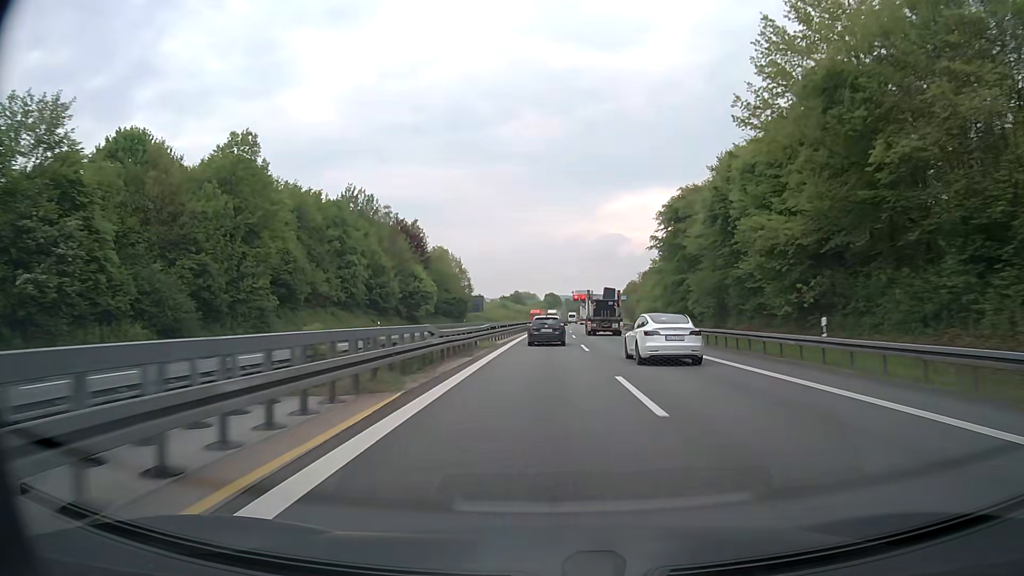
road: motorway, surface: asphalt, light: Day
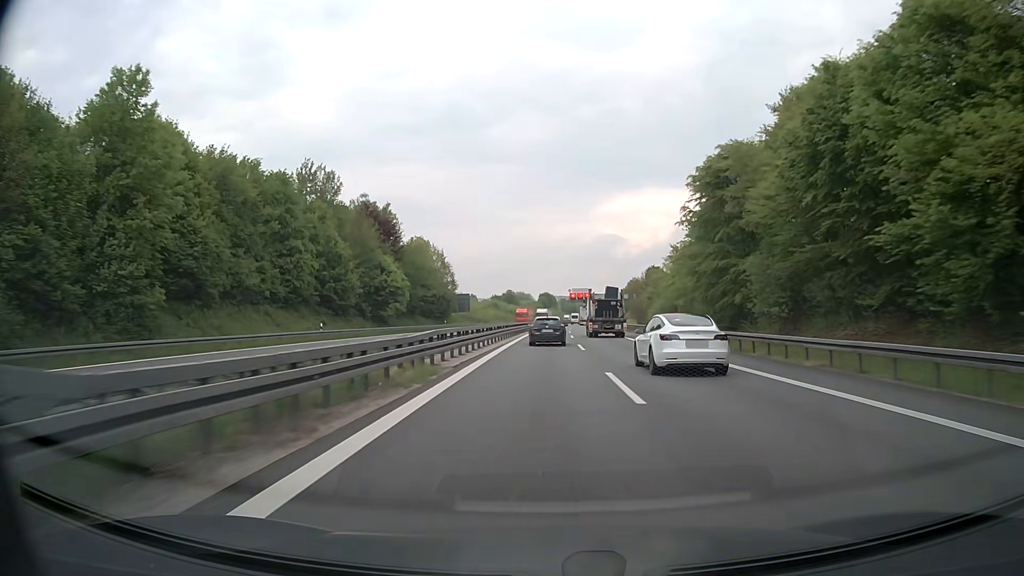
(+0.1, +16.6) m; +1°
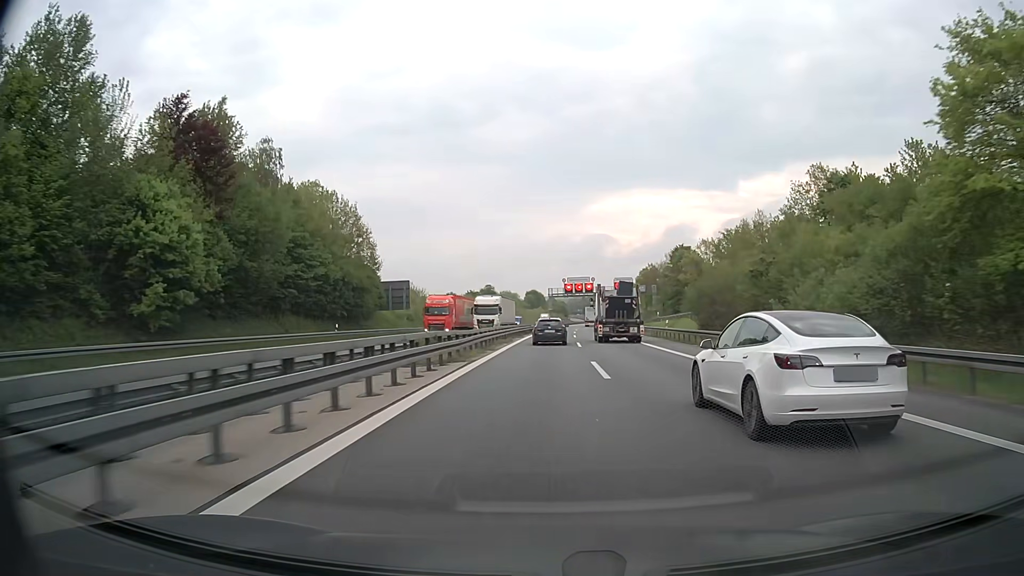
(+0.5, +49.5) m; +1°
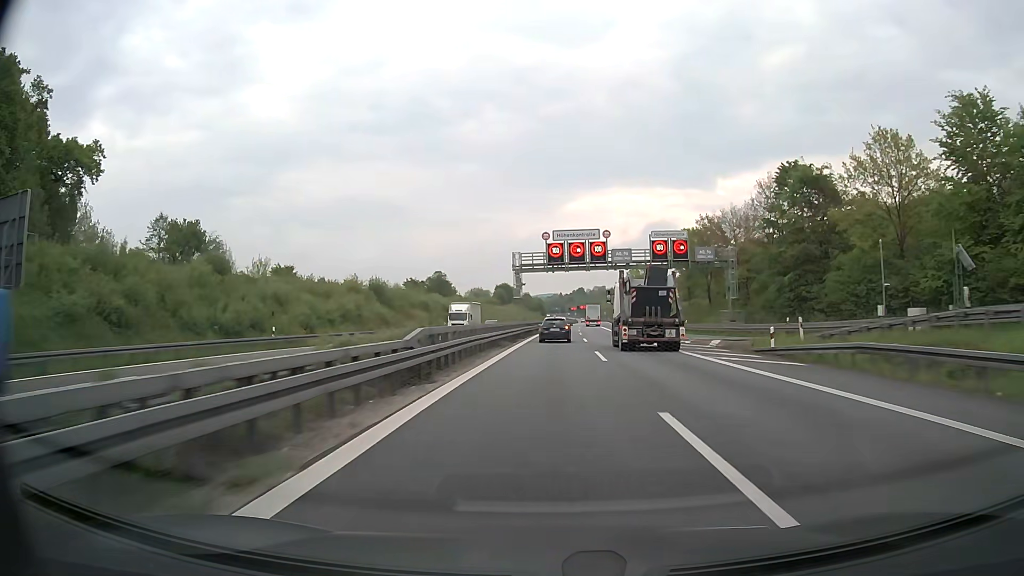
(+1.1, +66.1) m; +2°
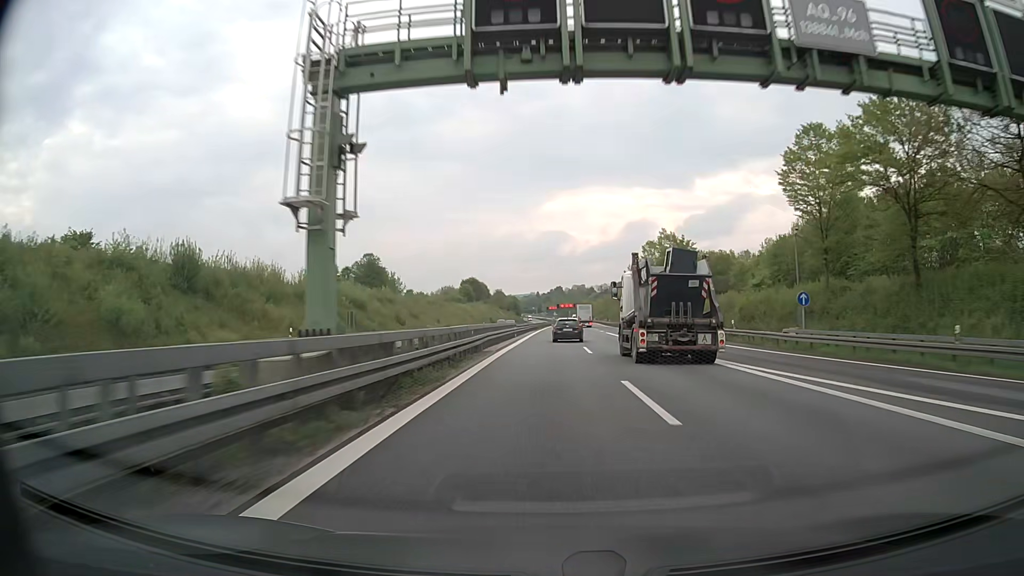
(+0.9, +49.4) m; +2°
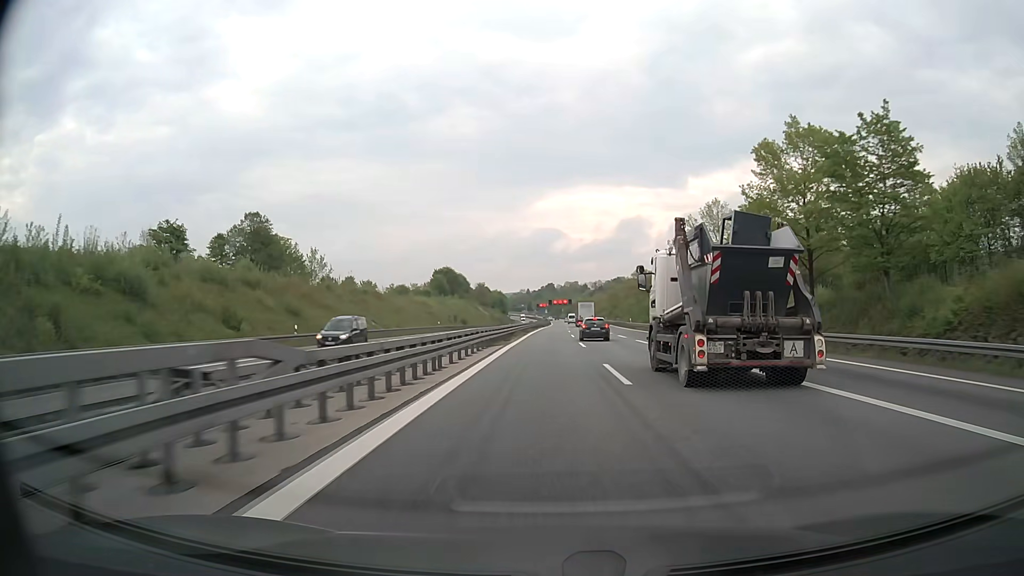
(+0.4, +49.2) m; +1°
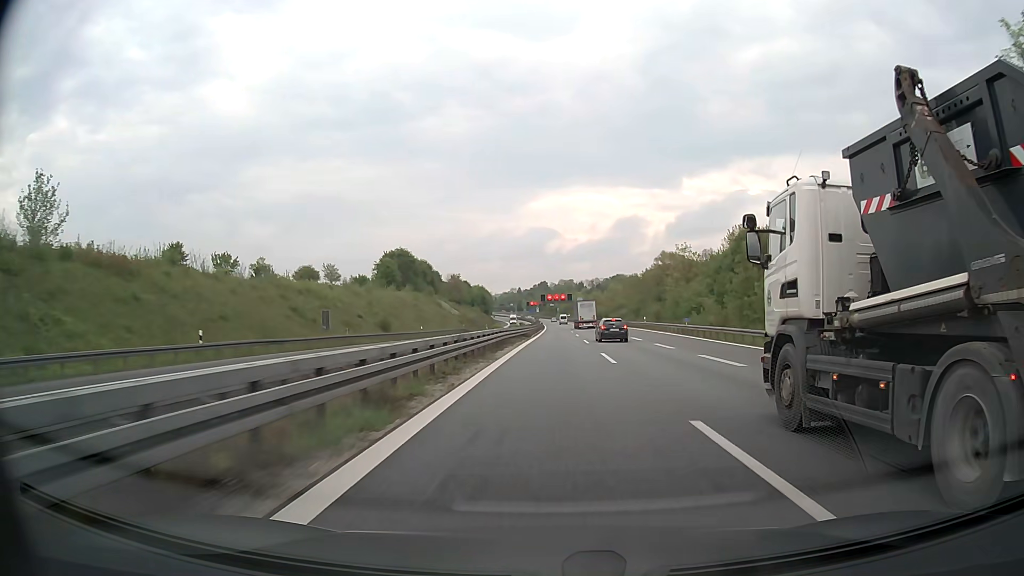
(+0.4, +65.3) m; +1°
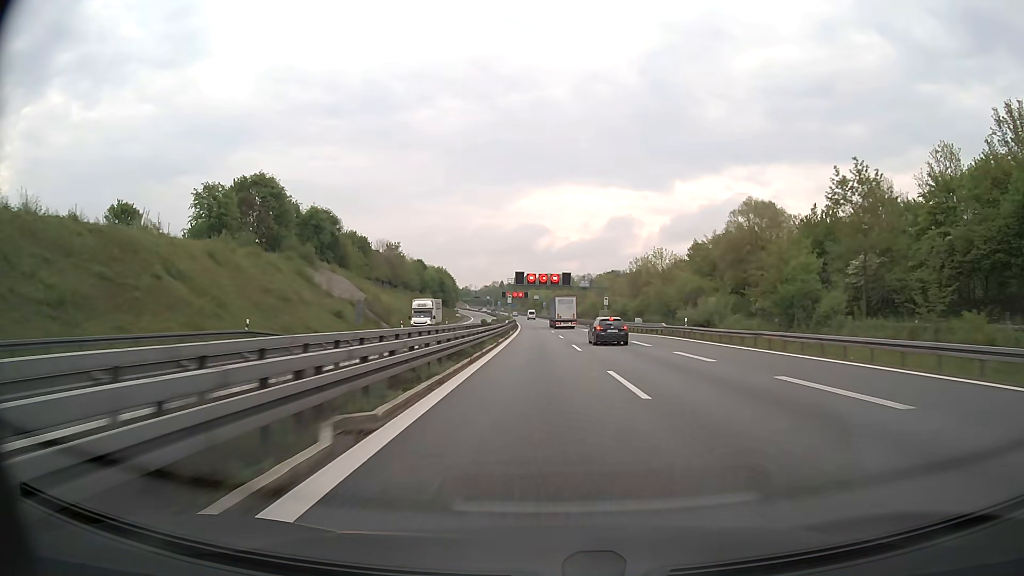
(+1.1, +82.2) m; +1°
(0, +10) (0, +20) (0, +30) (0, +40) (0, +50) (-1, +60) (-1, +70) (-1, +80) (-2, +90) (-2, +100) m
